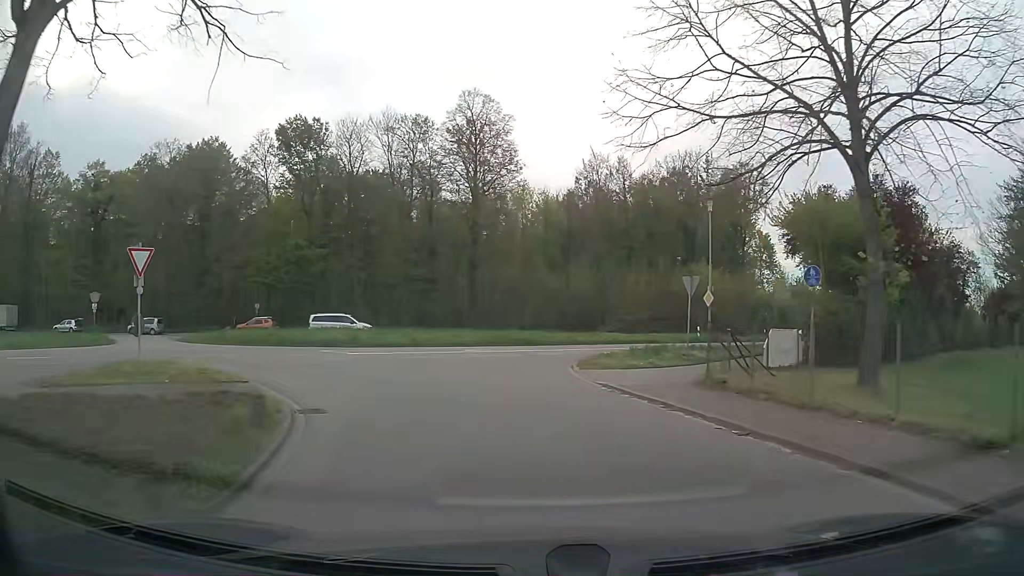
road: unclassified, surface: asphalt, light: Day
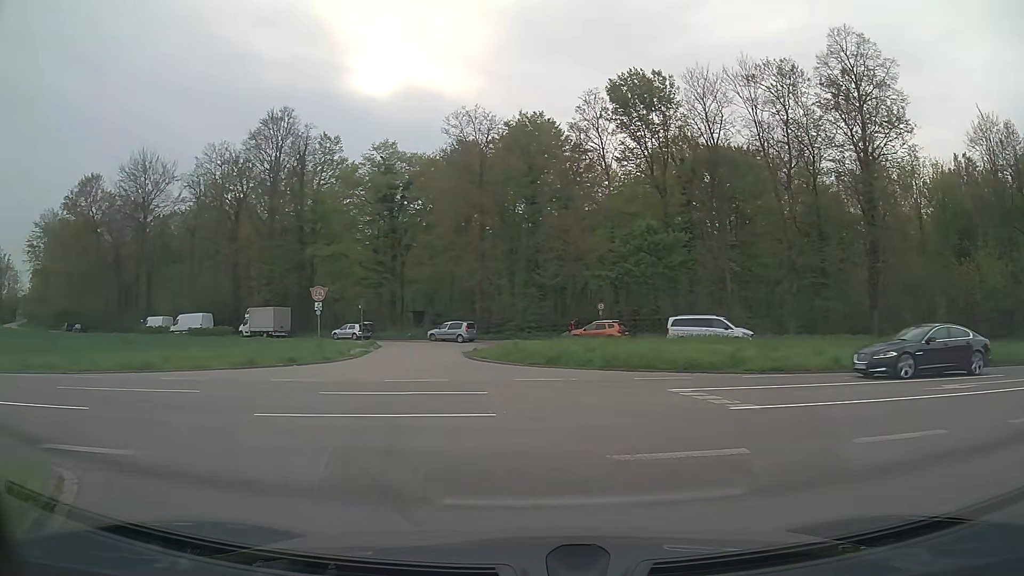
(-3.1, +13.6) m; -33°
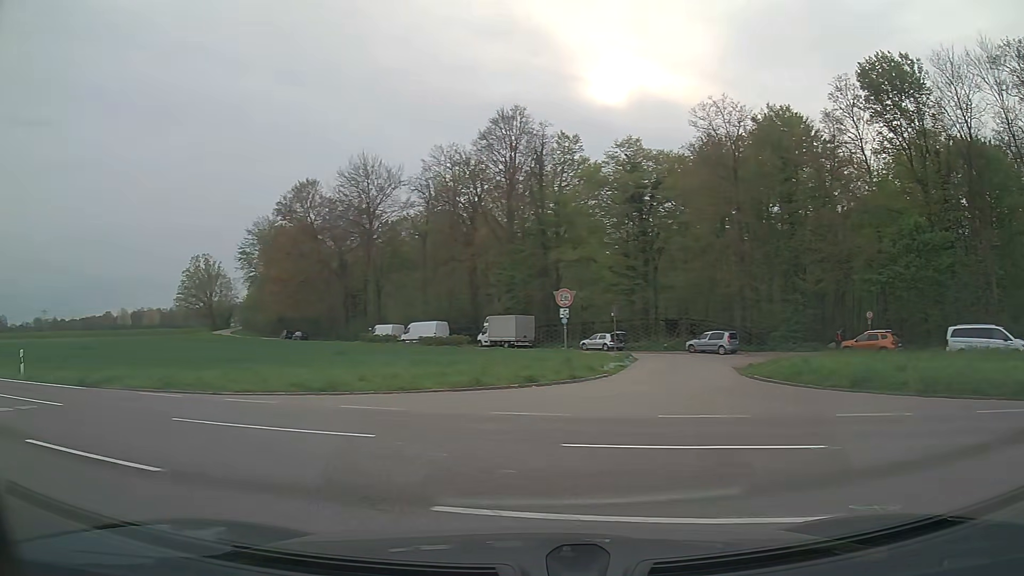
(-0.8, +4.8) m; -20°
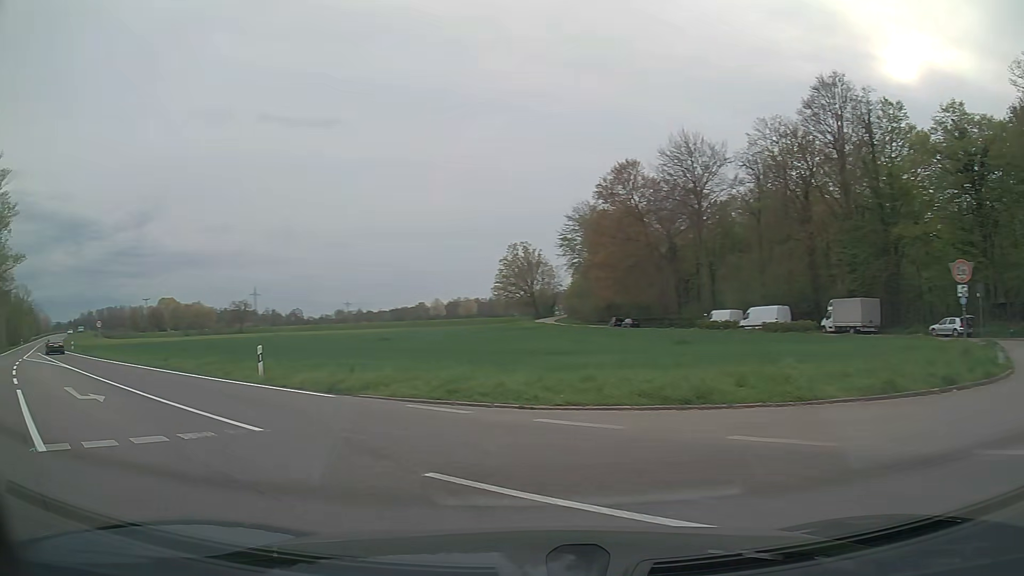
(-1.3, +5.4) m; -28°
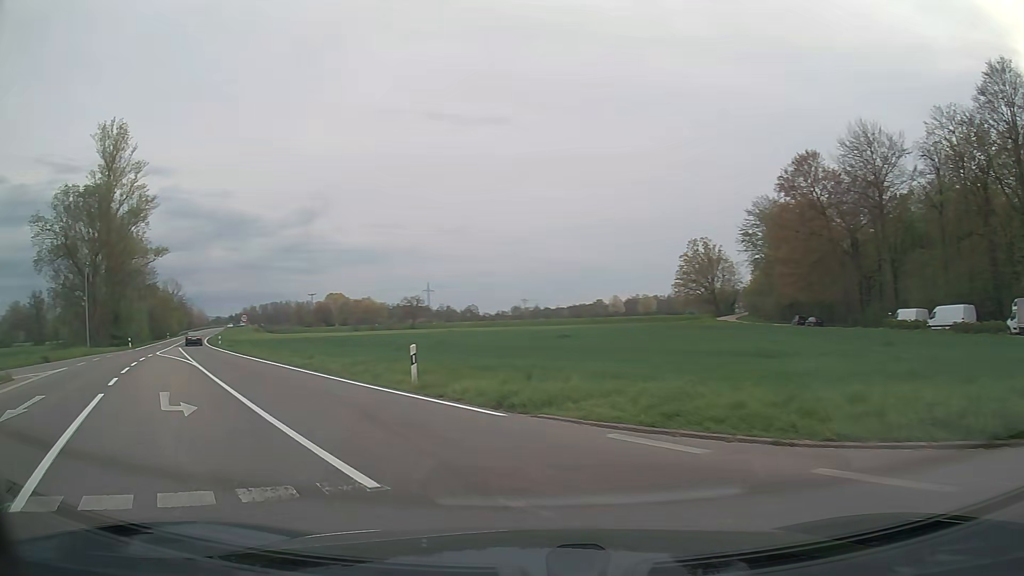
(-0.5, +3.8) m; -15°
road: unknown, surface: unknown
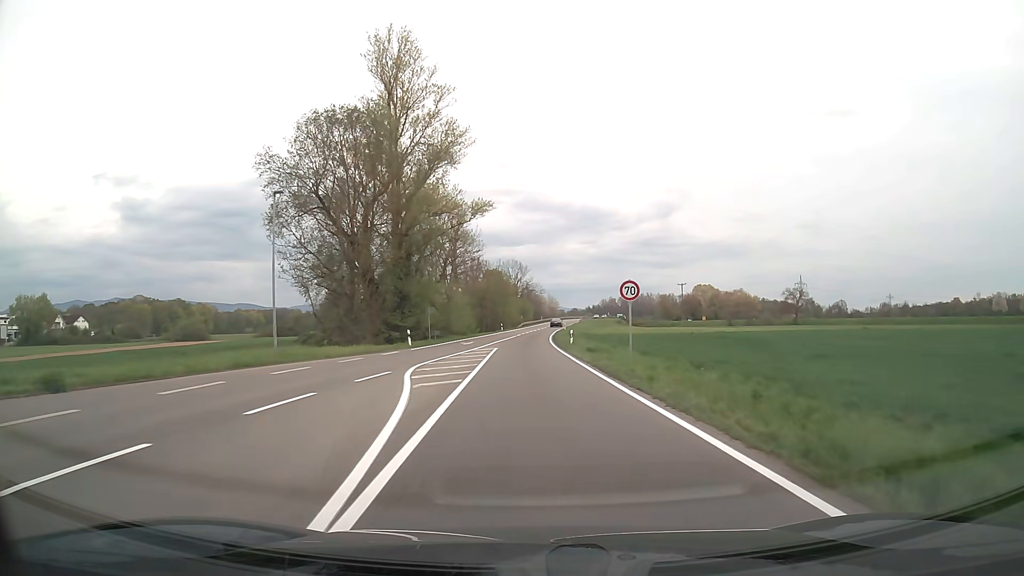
(-11.2, +25.7) m; -30°
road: secondary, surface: asphalt
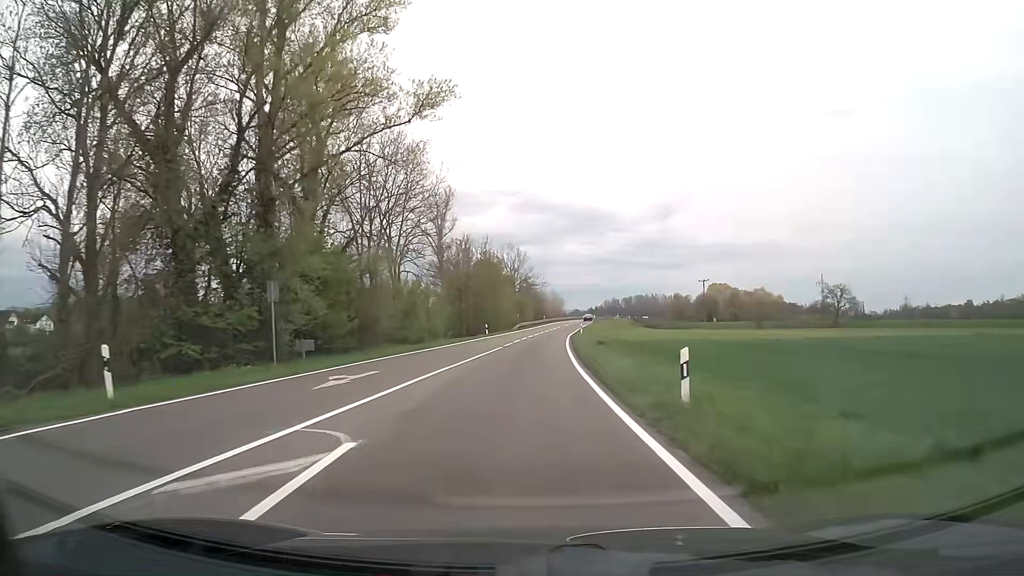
(0.0, +30.6) m; 0°
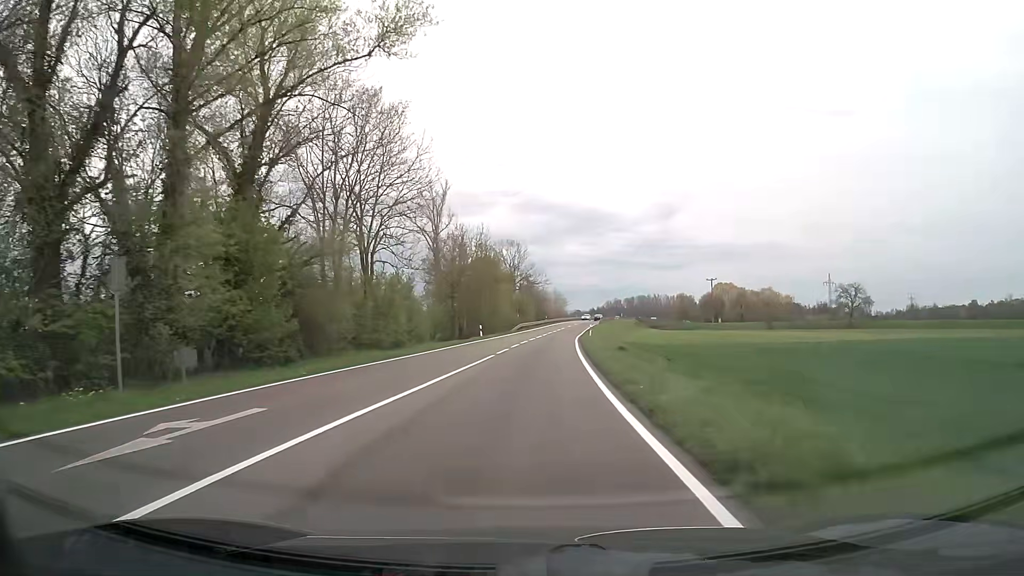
(0.0, +8.3) m; 0°
(0, +10) (0, +20) (+1, +30) (+1, +40) (+2, +50) (+3, +60) (+3, +70) (+4, +80) (+6, +90) (+7, +100) m
